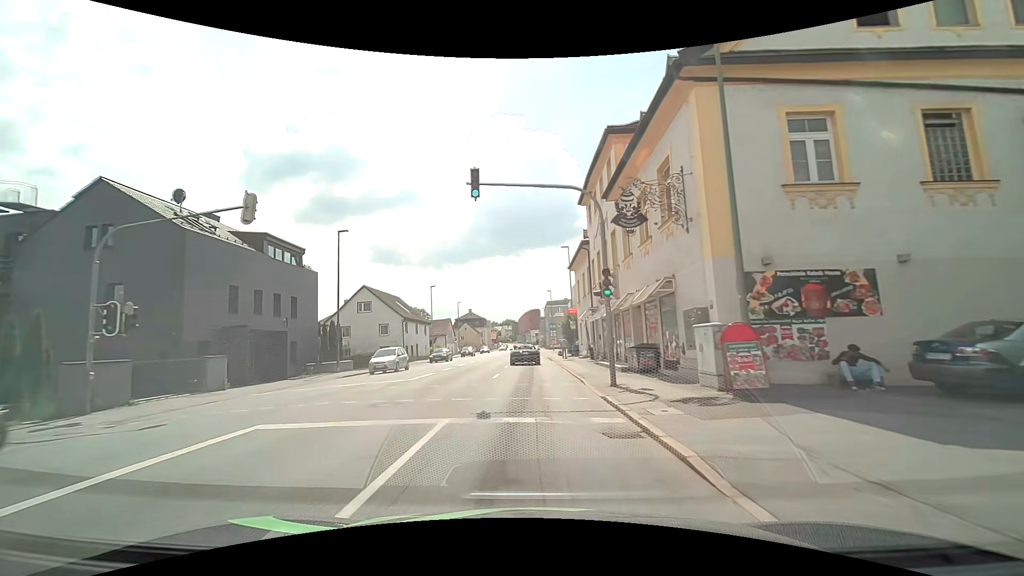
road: tertiary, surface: asphalt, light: Day
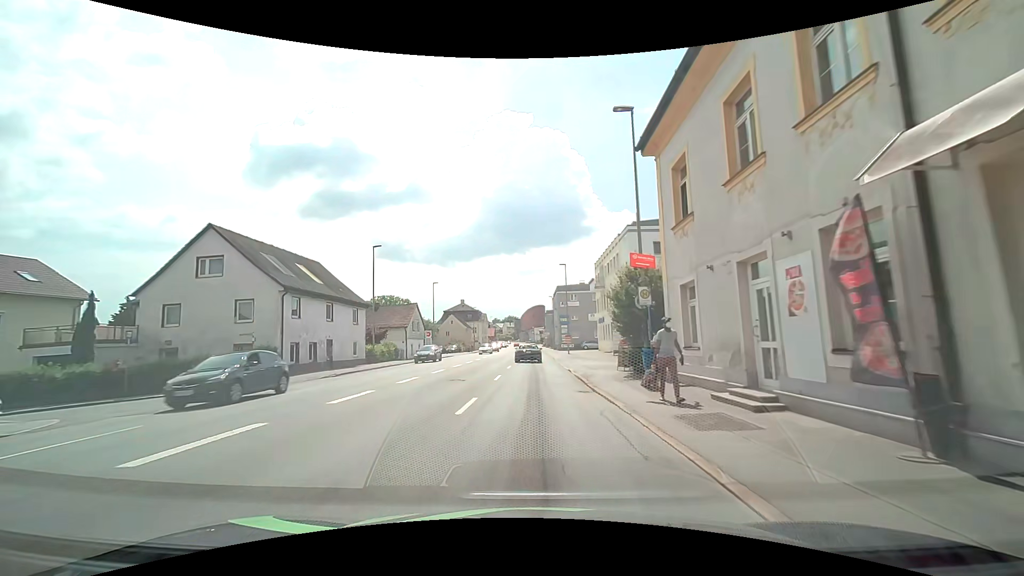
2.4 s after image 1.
(-0.3, +28.1) m; 0°
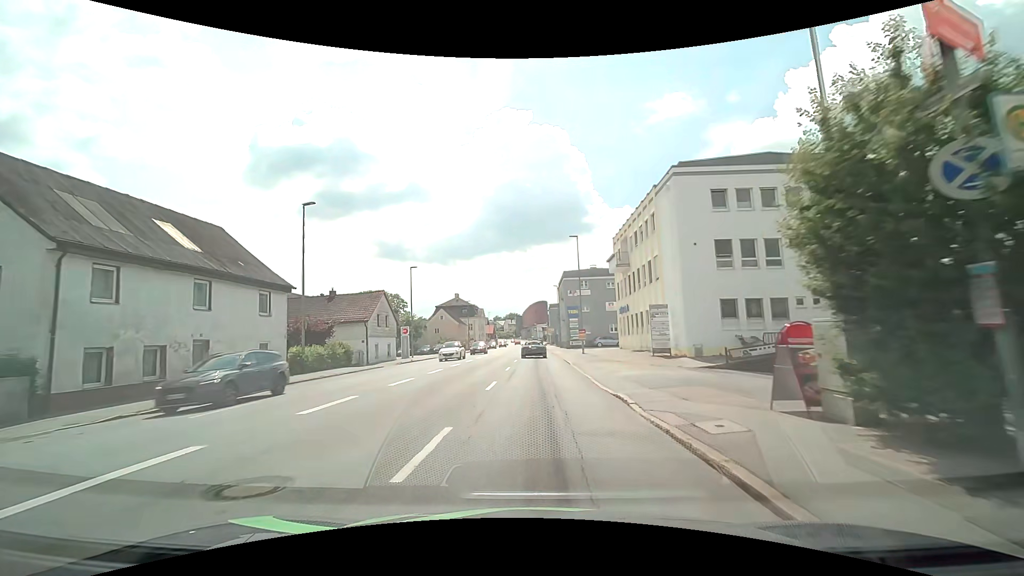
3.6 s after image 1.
(-0.1, +13.8) m; 0°
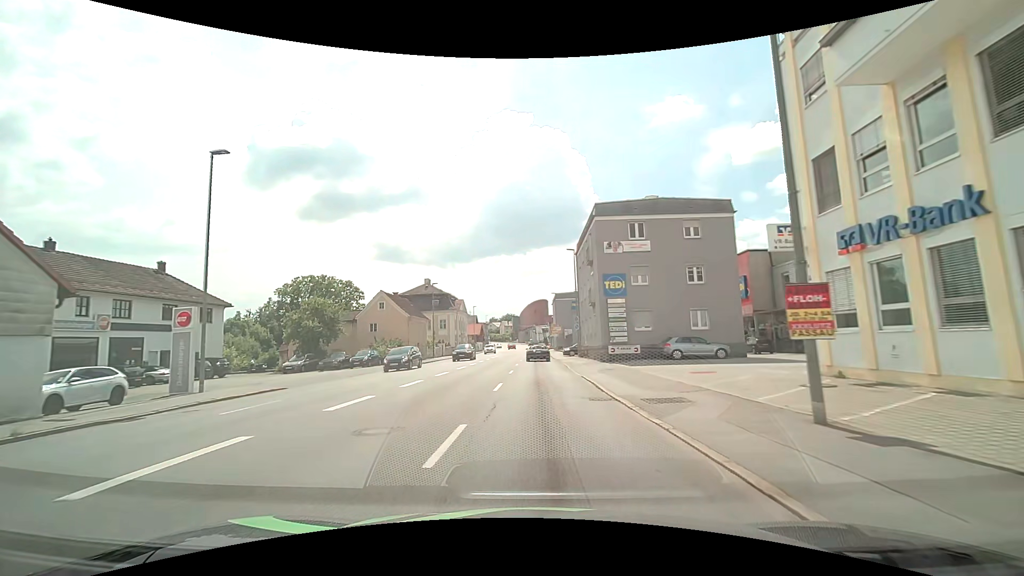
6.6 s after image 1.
(-0.3, +35.3) m; 0°
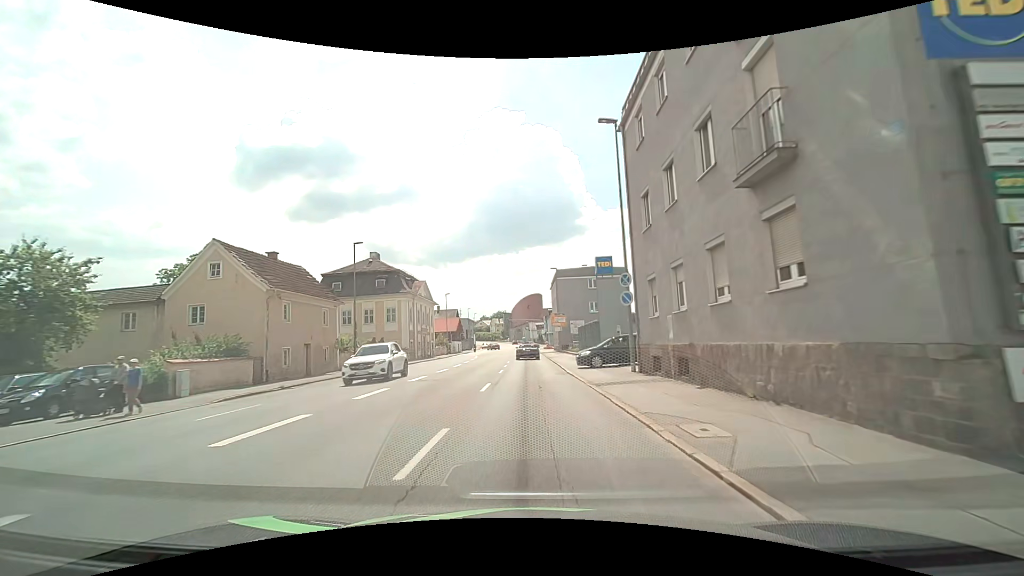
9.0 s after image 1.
(+0.2, +27.5) m; +1°
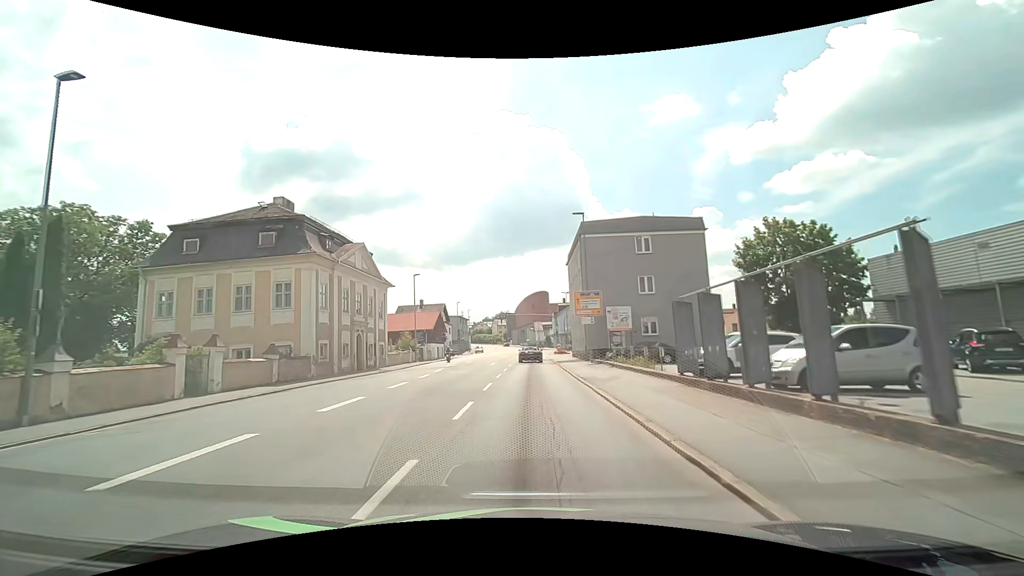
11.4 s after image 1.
(-0.3, +26.1) m; -1°
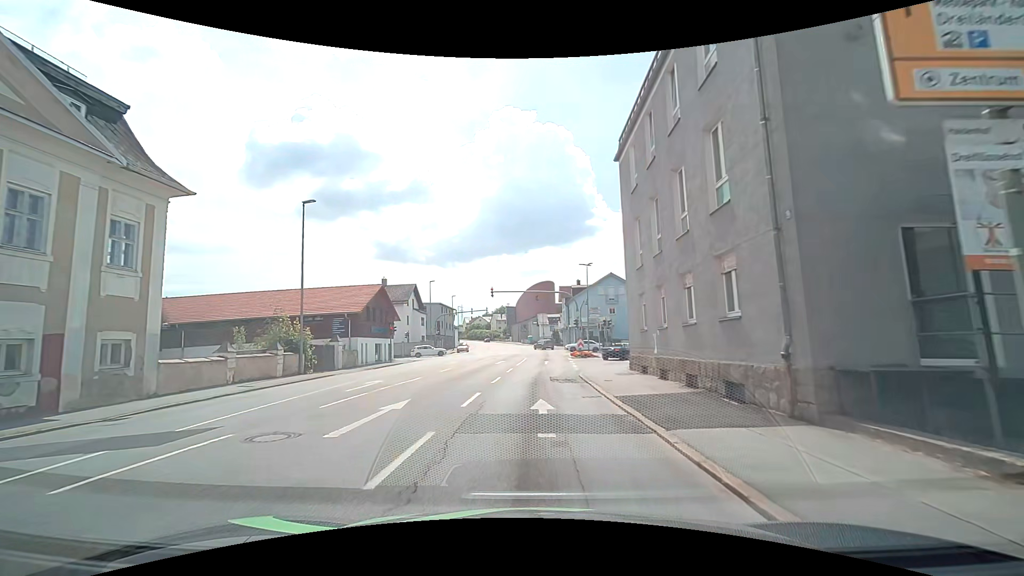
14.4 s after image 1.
(+0.2, +28.8) m; 0°
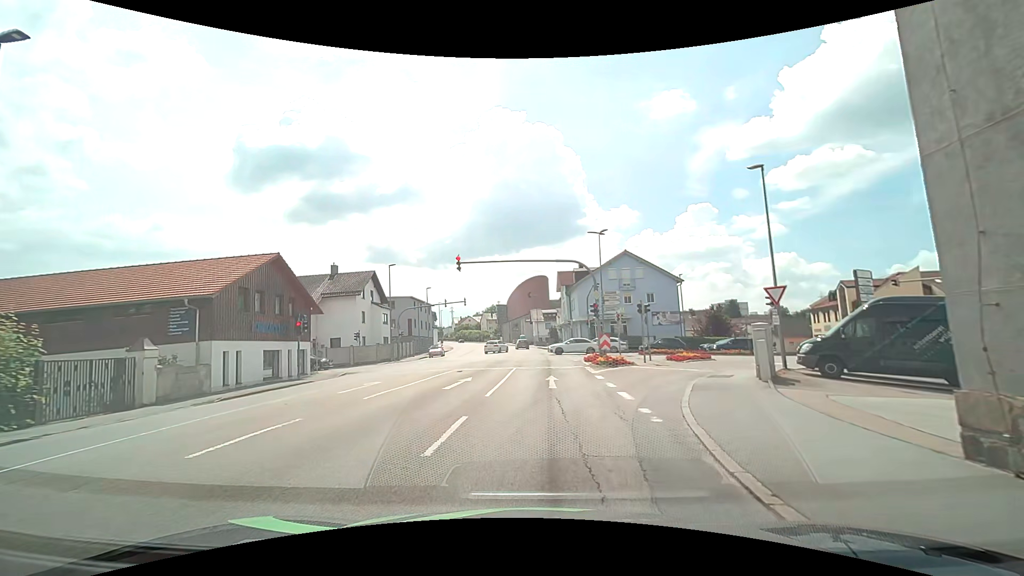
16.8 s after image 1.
(+0.1, +16.3) m; +1°
